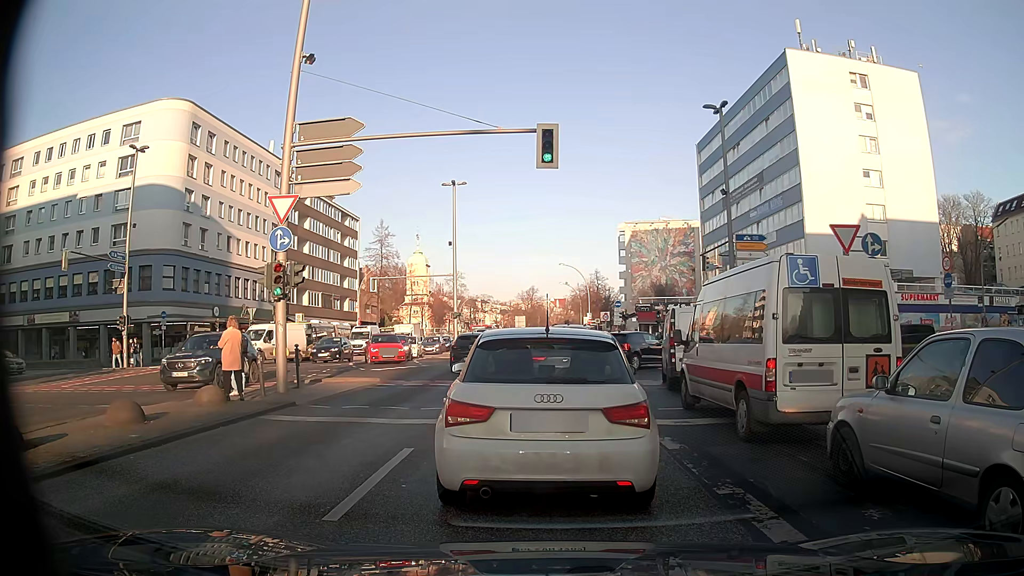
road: secondary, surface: asphalt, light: Day
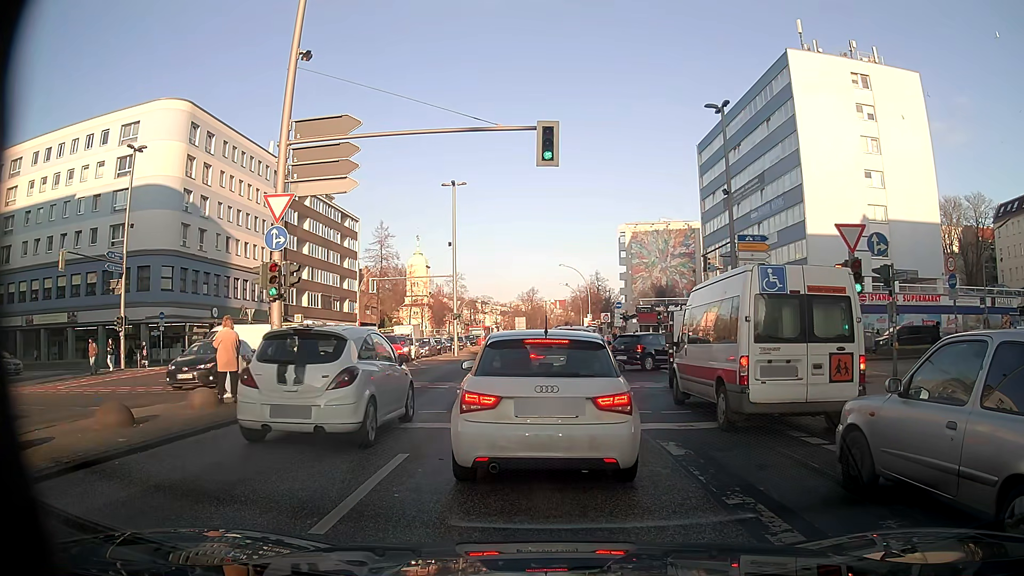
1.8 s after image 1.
(0.0, +0.3) m; 0°
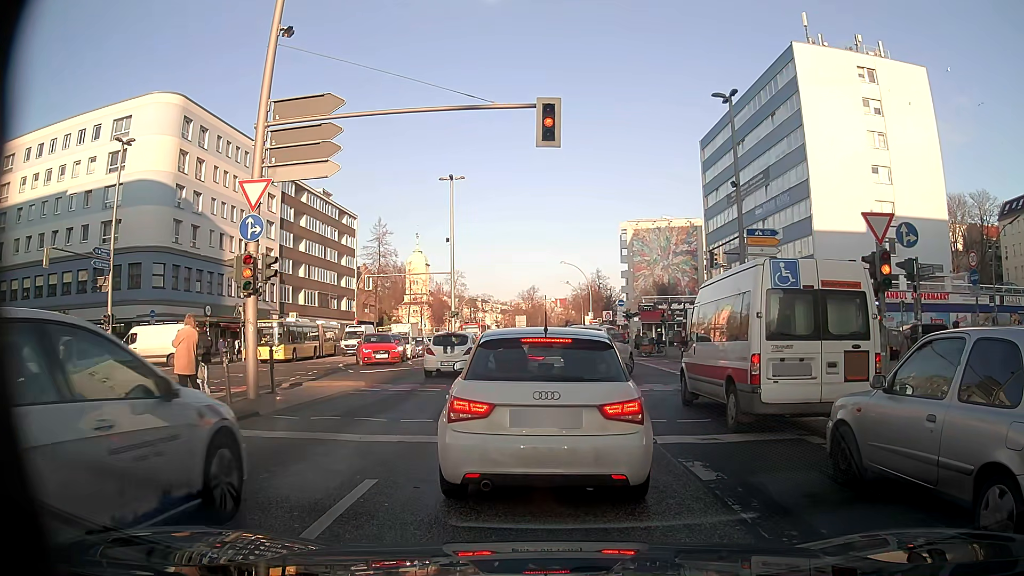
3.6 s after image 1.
(0.0, +1.5) m; 0°
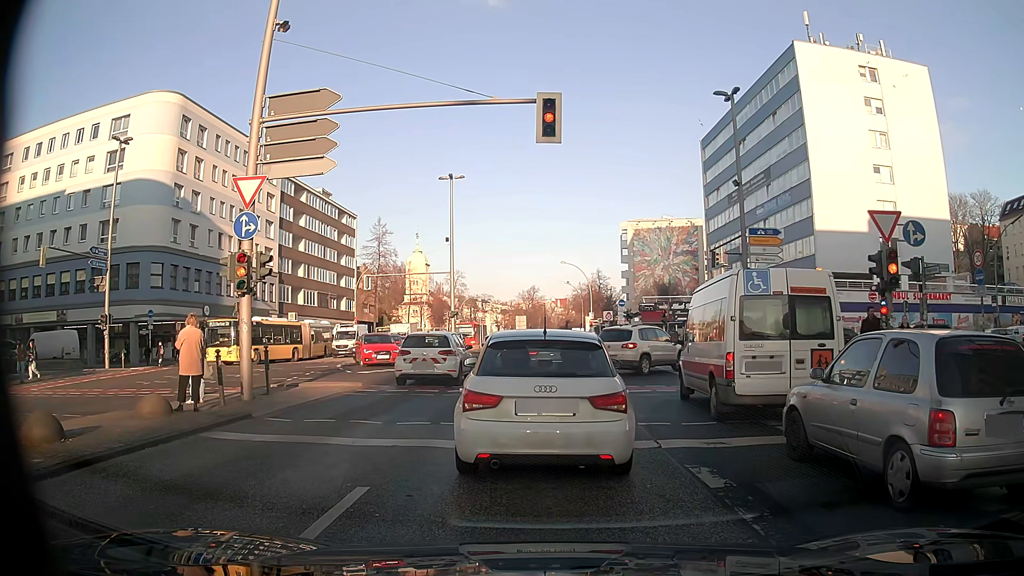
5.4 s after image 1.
(0.0, +0.4) m; 0°
